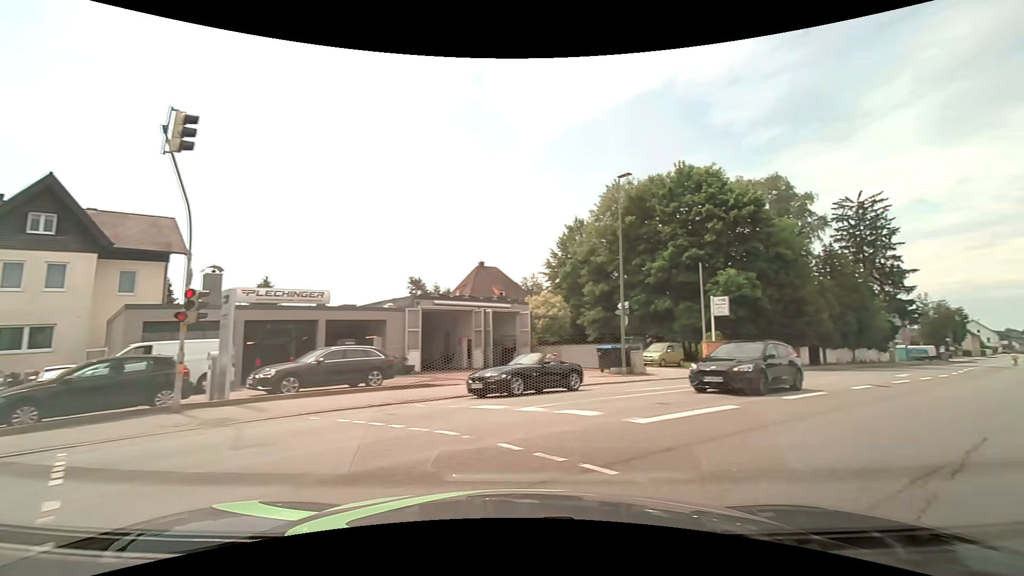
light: Day
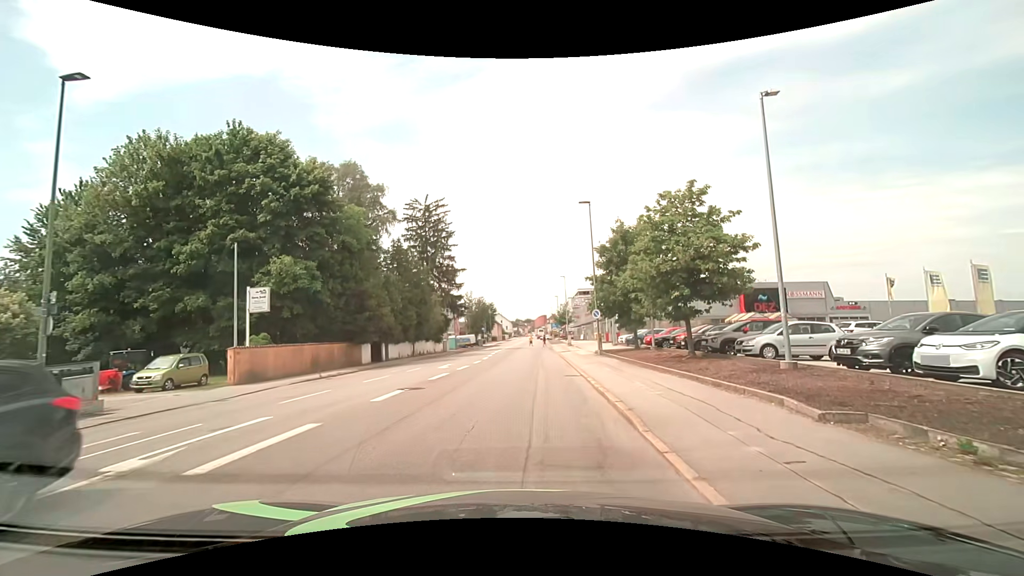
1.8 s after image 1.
(+4.4, +7.0) m; +47°
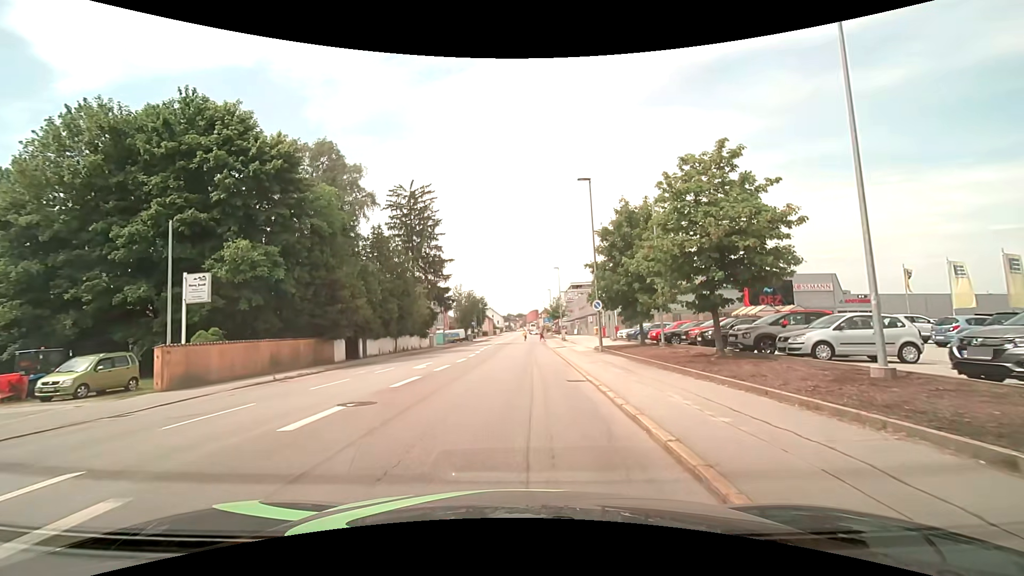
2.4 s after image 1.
(+0.1, +4.1) m; +1°
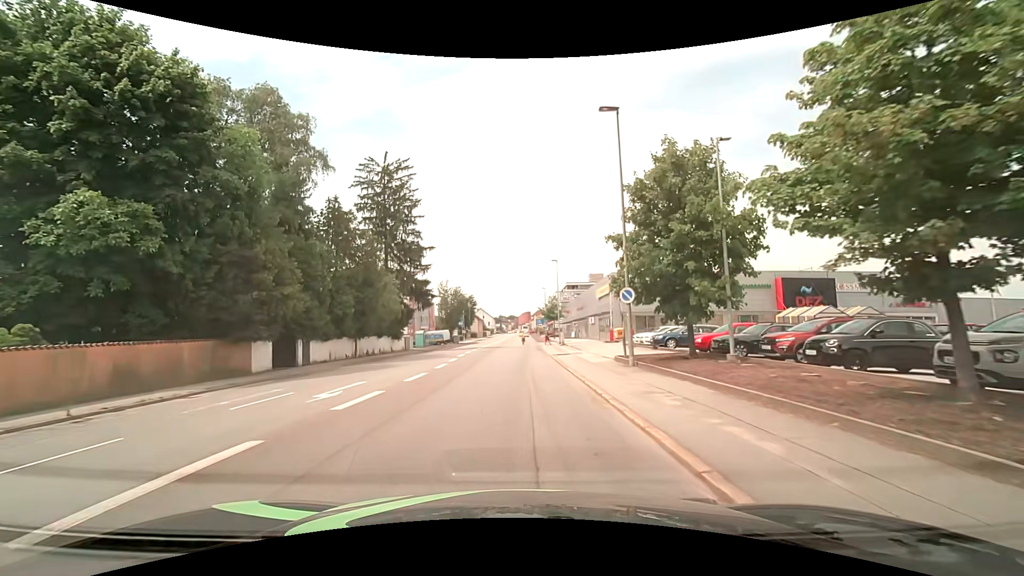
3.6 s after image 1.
(+0.1, +10.1) m; +1°
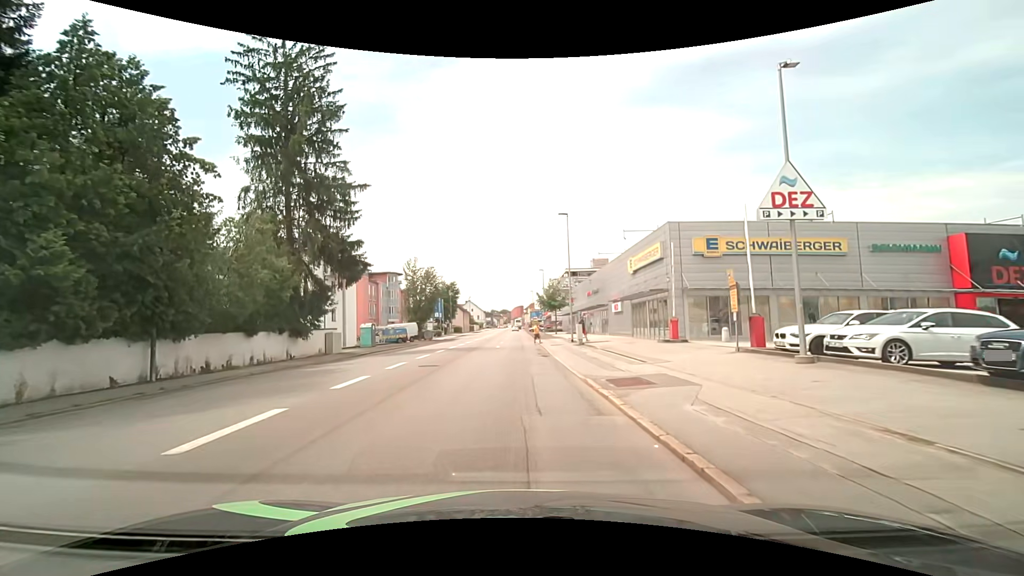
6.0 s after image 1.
(+0.2, +21.7) m; +1°
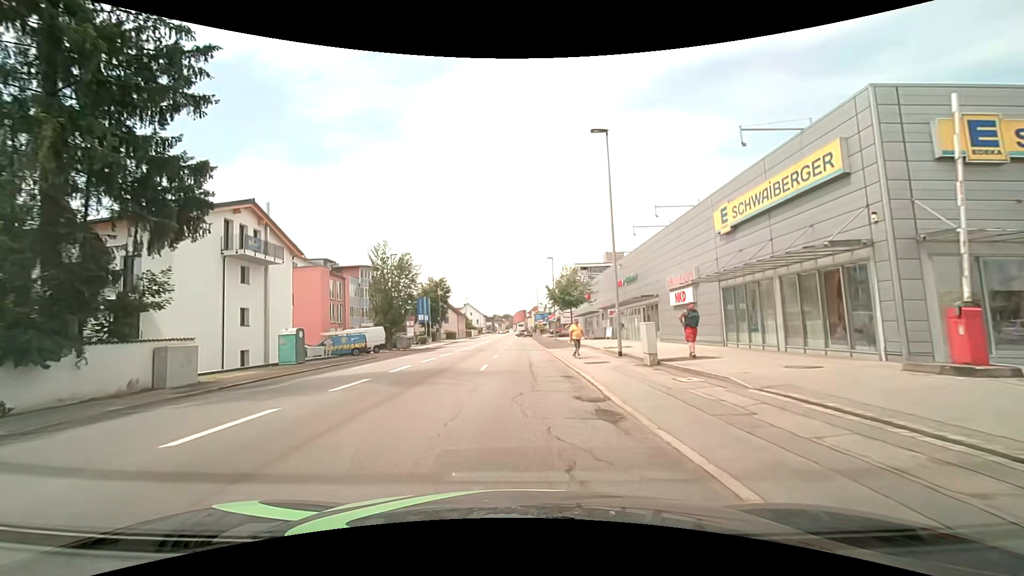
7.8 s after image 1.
(0.0, +17.6) m; 0°
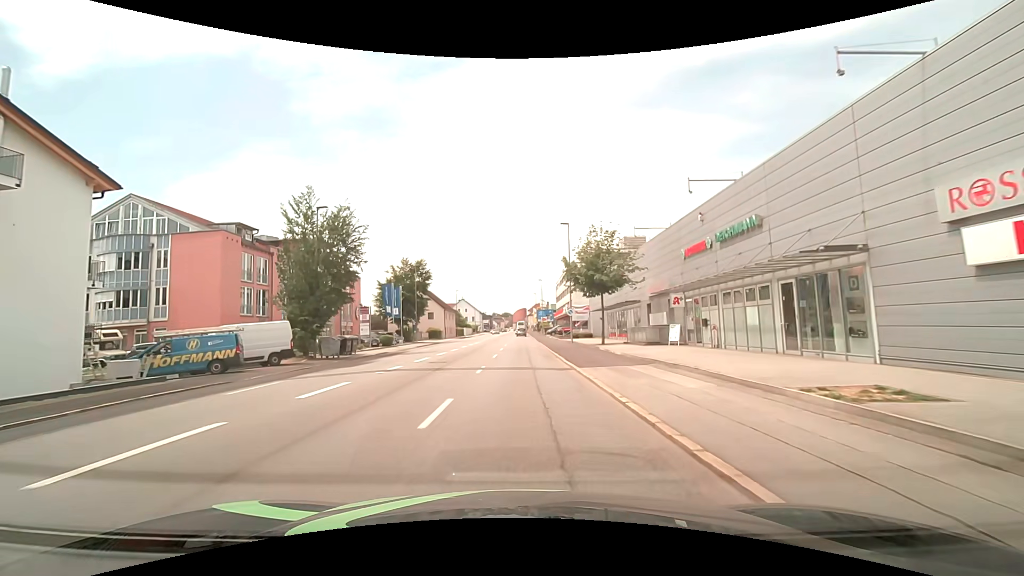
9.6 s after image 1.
(-0.1, +20.0) m; 0°
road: tertiary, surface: asphalt
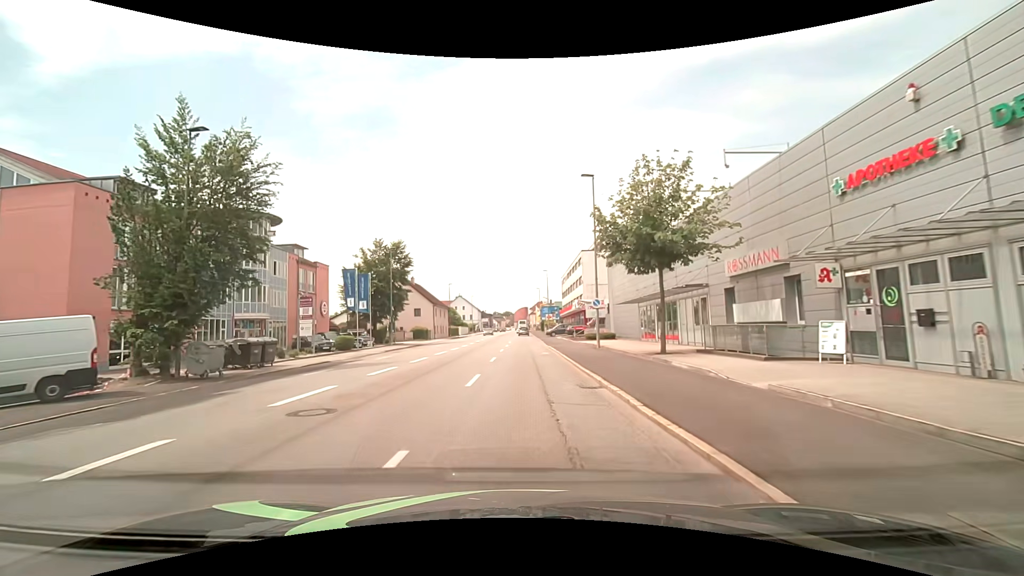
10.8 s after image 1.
(-0.1, +13.4) m; 0°
(0, +10) (0, +20) (0, +30) (0, +40) (0, +50) (0, +60) (0, +70) (+1, +80) (+1, +90) (+1, +100) m
